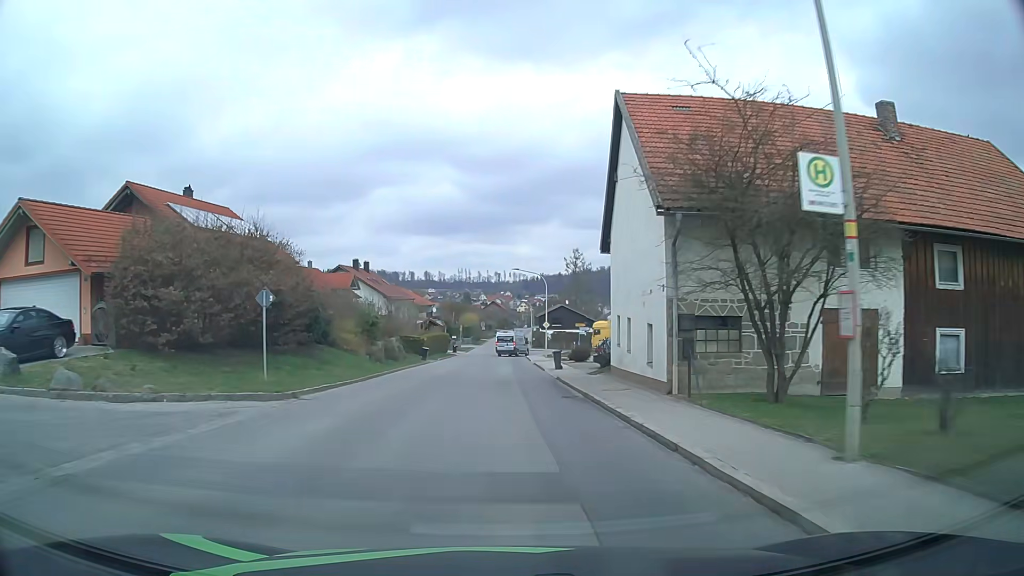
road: tertiary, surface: asphalt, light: Day
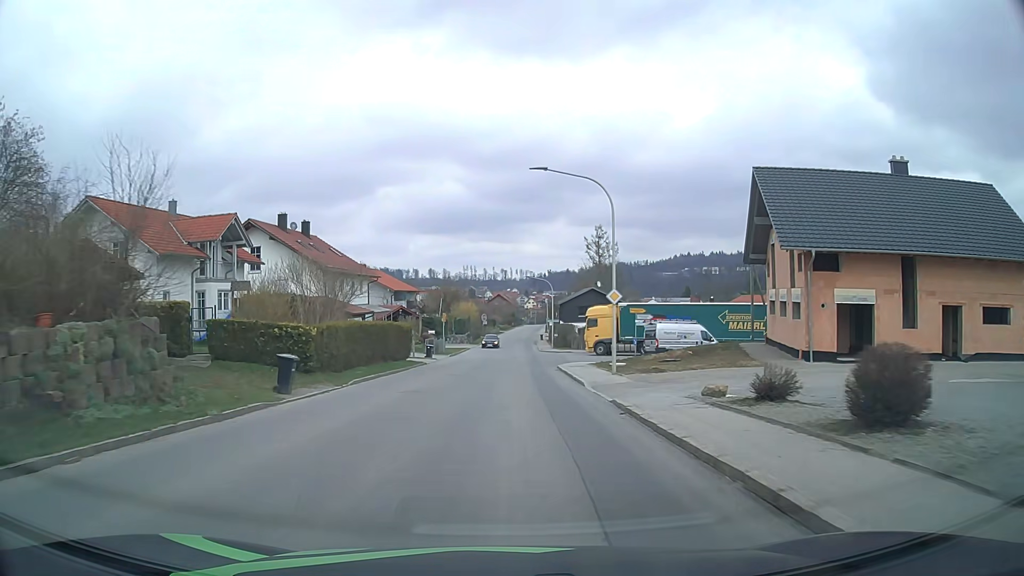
(-0.1, +32.0) m; -1°
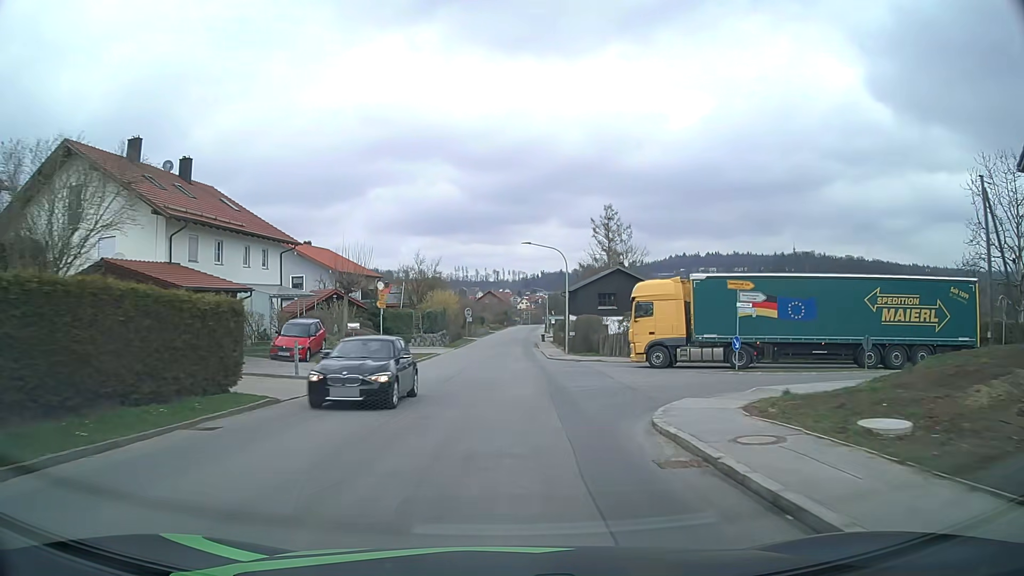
(+0.4, +24.1) m; +1°
(0, +10) (0, +20) (0, +30) (0, +40) (0, +50) (+1, +60) (+1, +70) (+1, +80) (+2, +90) (+2, +100) m
